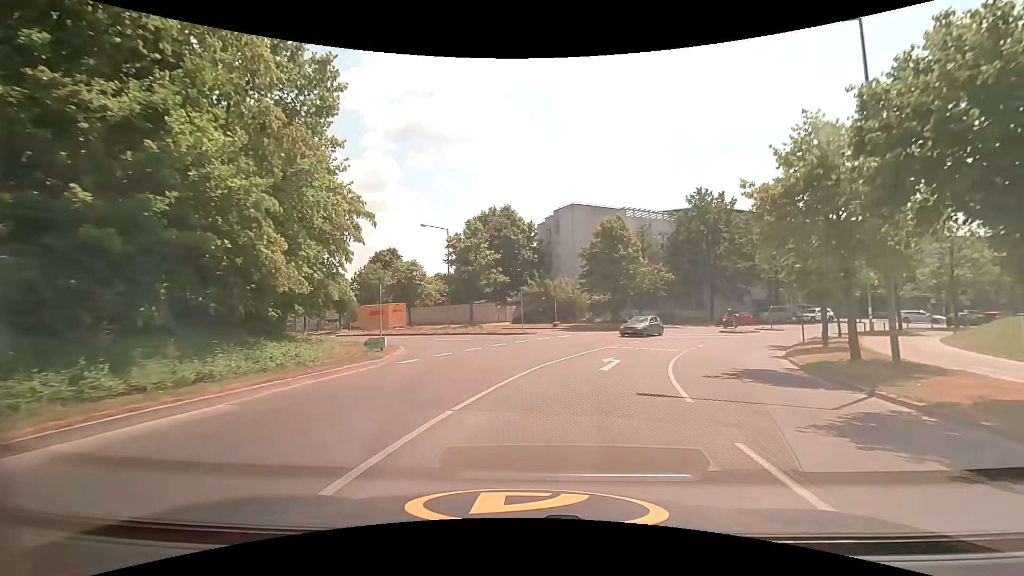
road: tertiary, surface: asphalt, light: Day
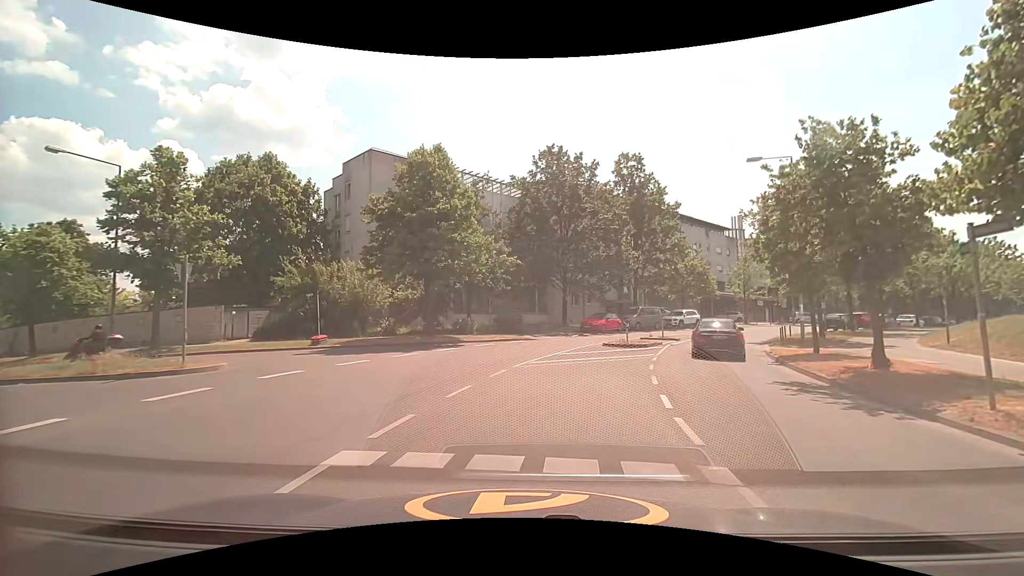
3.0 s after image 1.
(+3.3, +19.4) m; +19°
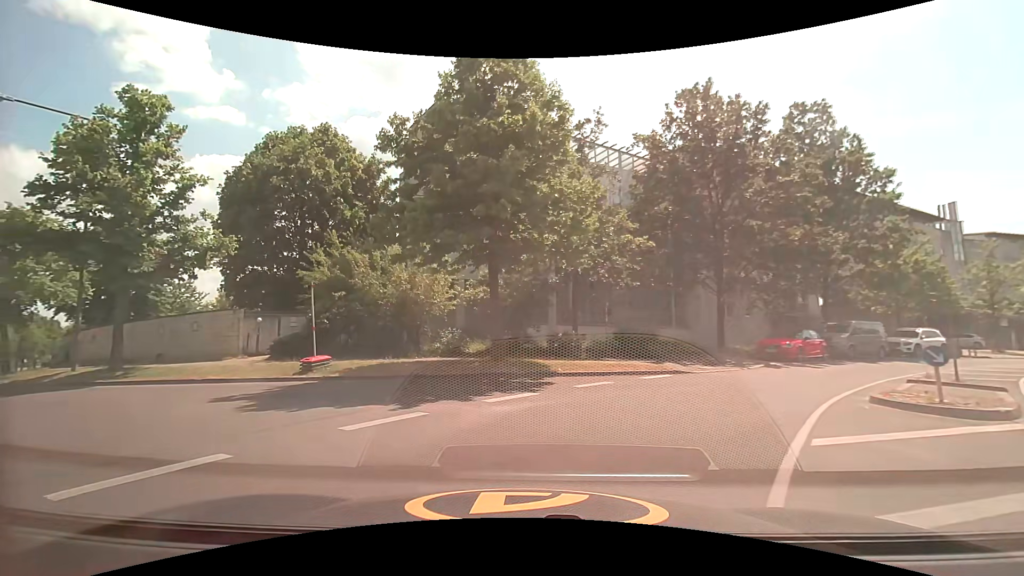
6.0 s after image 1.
(-0.1, +11.5) m; -12°
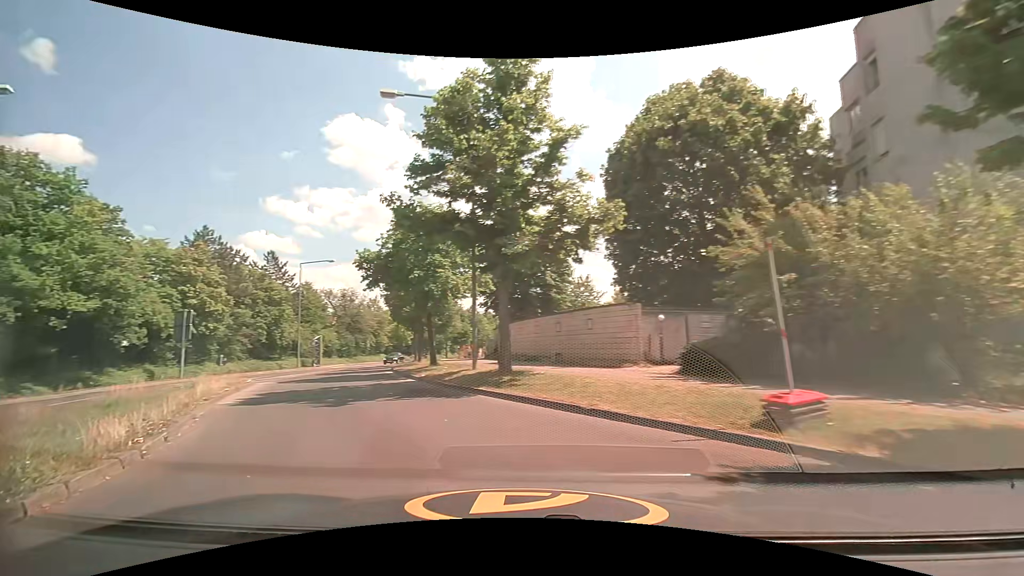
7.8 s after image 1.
(-2.9, +7.7) m; -42°
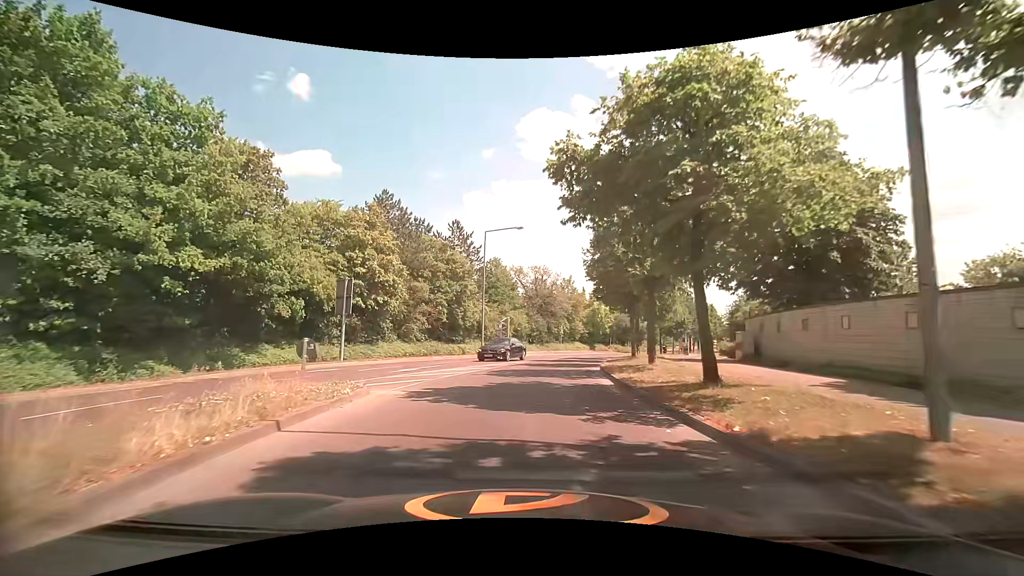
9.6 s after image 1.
(-3.3, +11.4) m; -23°
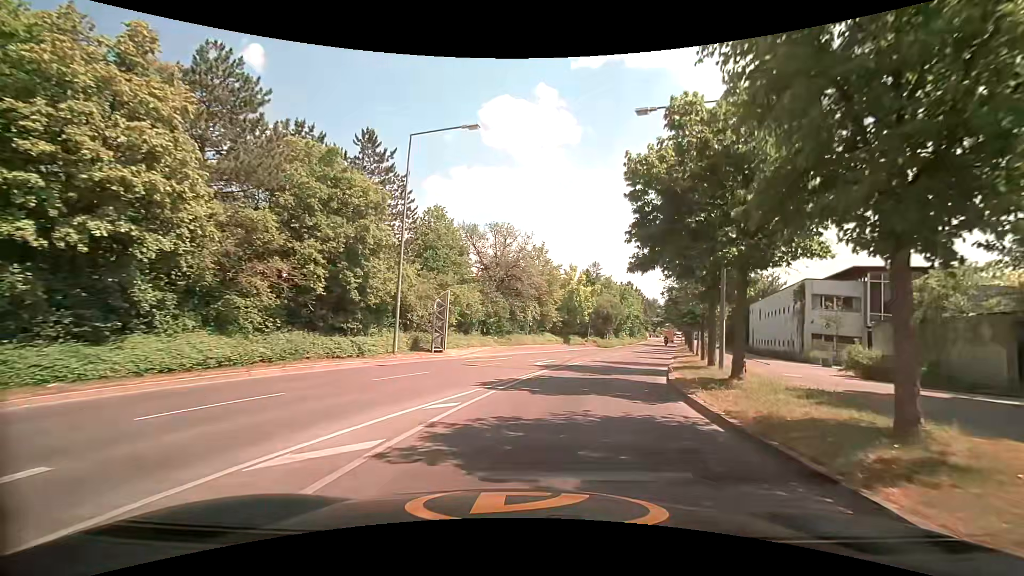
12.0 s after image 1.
(+0.2, +18.5) m; +5°
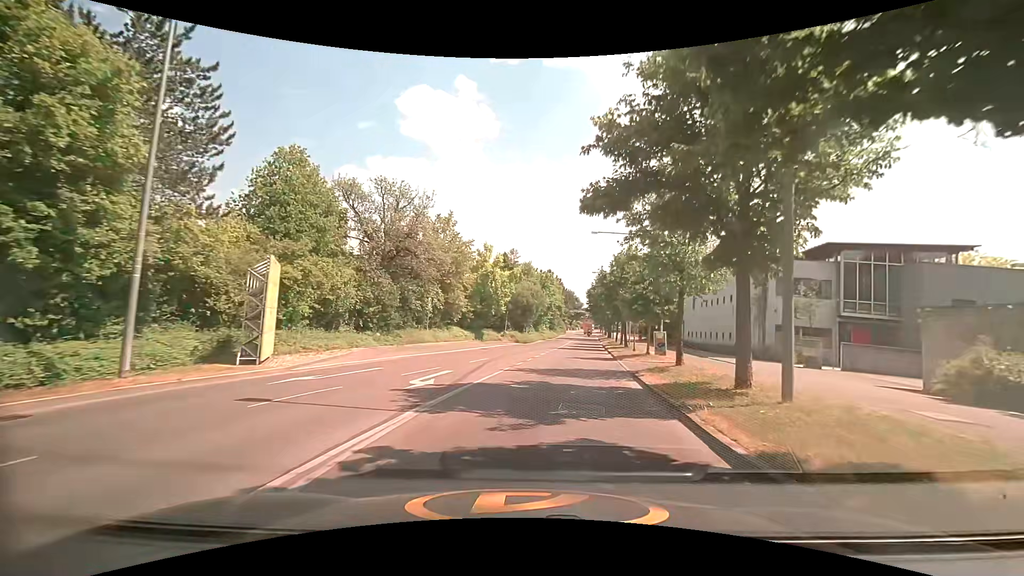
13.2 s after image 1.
(+0.9, +10.2) m; +10°
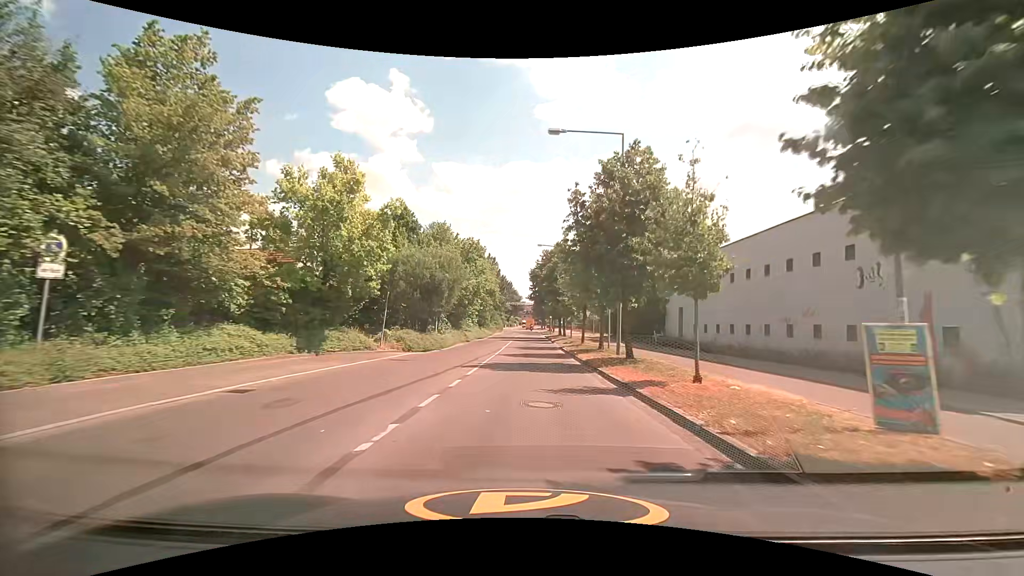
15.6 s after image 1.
(+1.7, +23.1) m; +7°
(0, +10) (0, +20) (0, +30) (0, +40) (0, +50) (+1, +60) (+1, +70) (+1, +80) (+1, +90) (+1, +100) m
